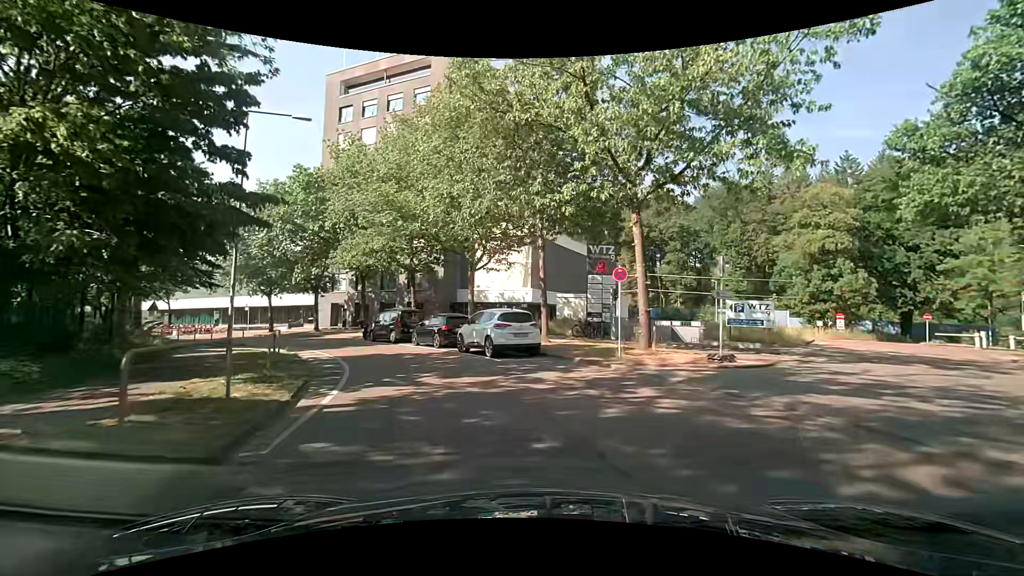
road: residential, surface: asphalt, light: Day
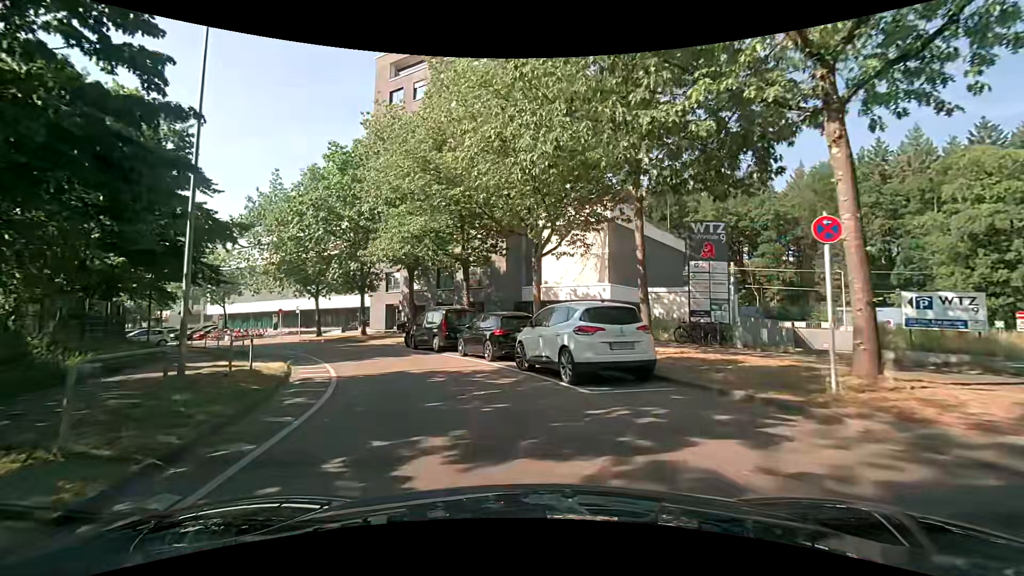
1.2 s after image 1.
(-0.5, +6.8) m; -10°
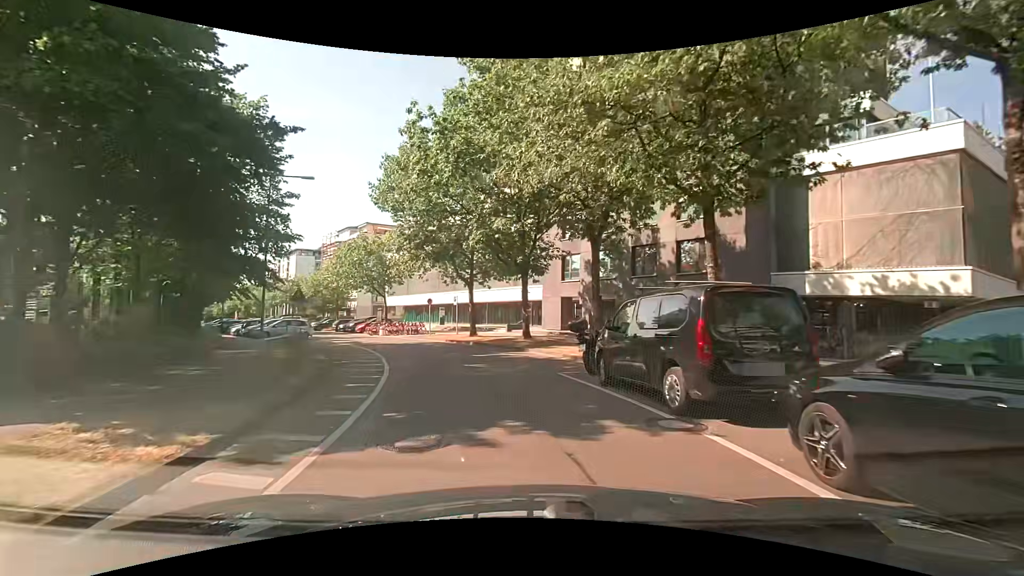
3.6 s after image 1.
(-2.3, +13.4) m; -21°
